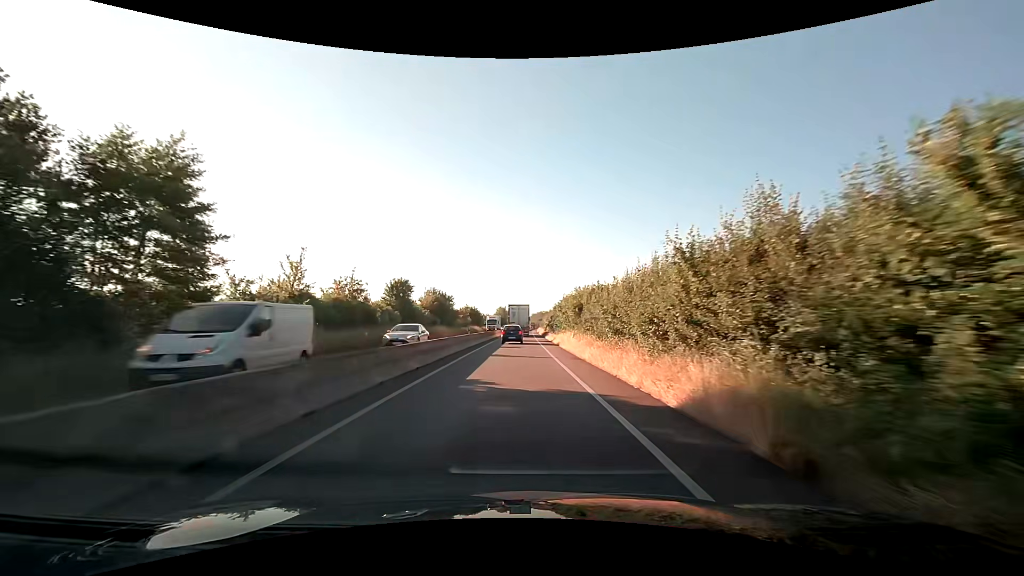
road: trunk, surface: asphalt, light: Day
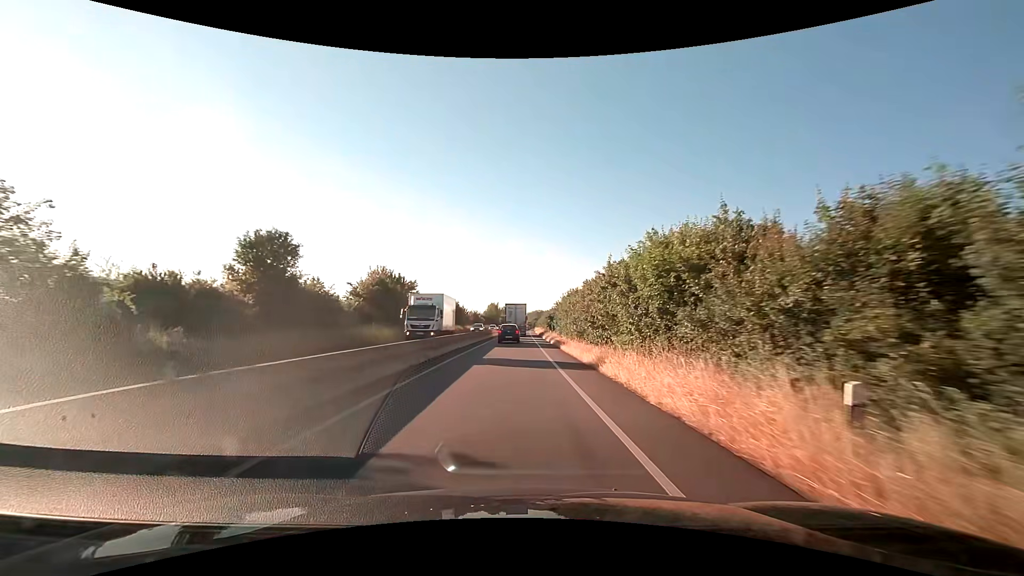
(0.0, +28.1) m; +1°
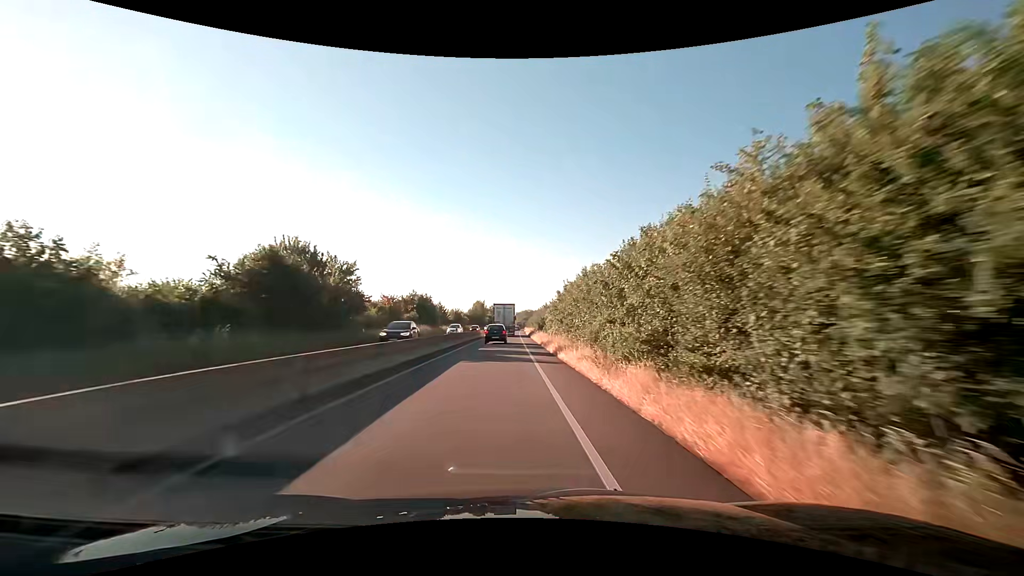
(+0.3, +18.7) m; +1°
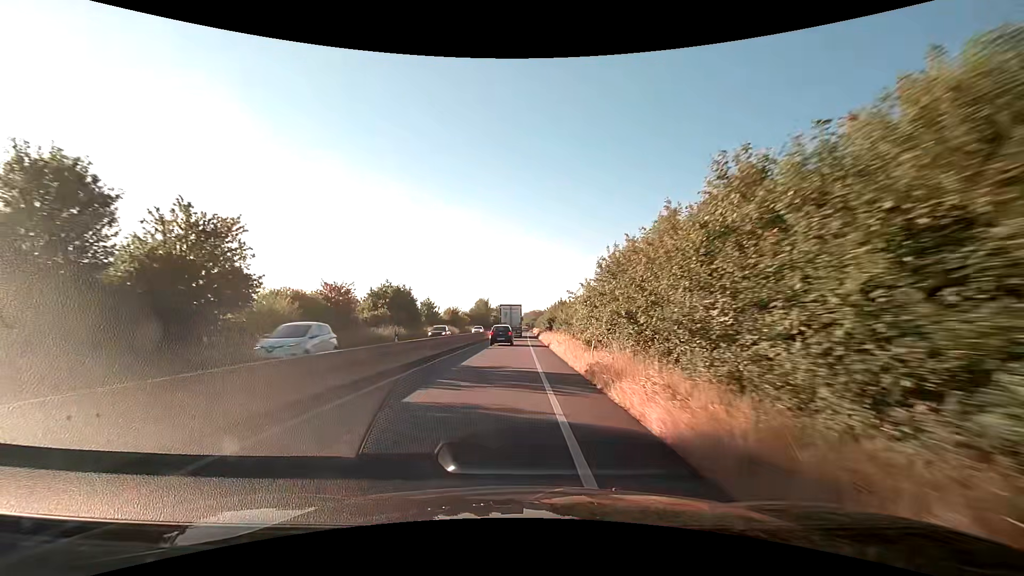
(-0.1, +19.3) m; -1°
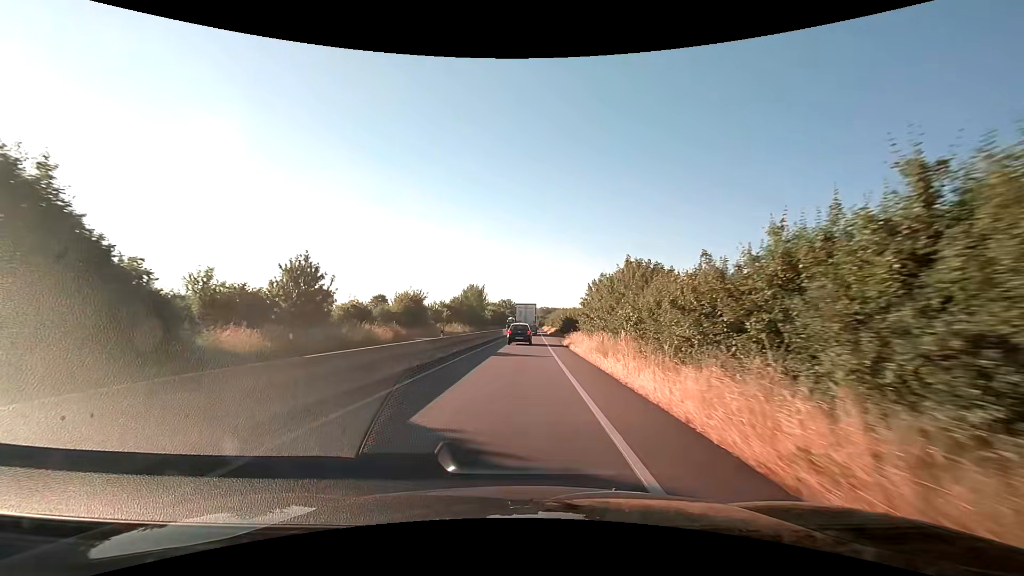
(-0.5, +46.3) m; -1°
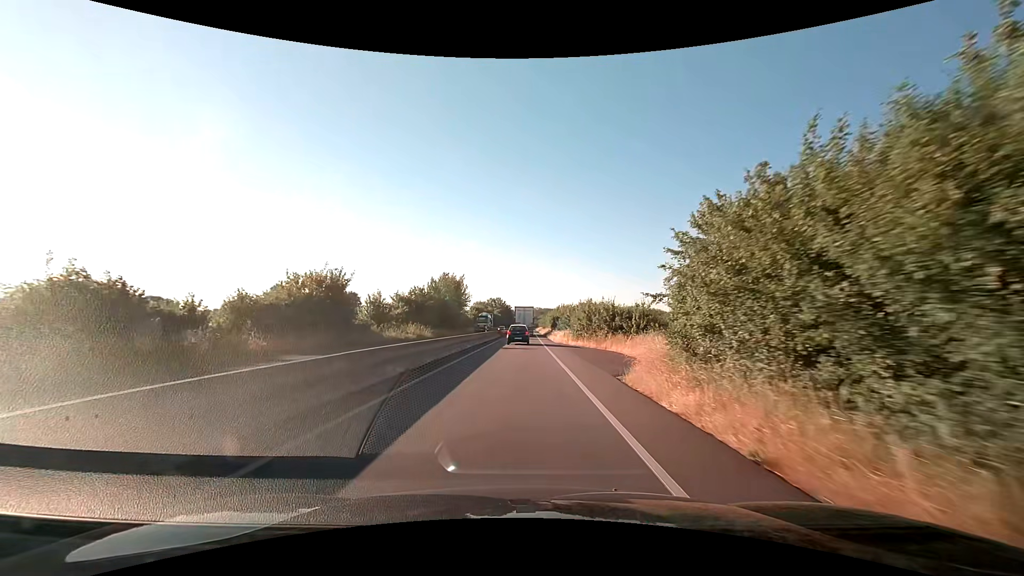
(+0.2, +26.5) m; +1°
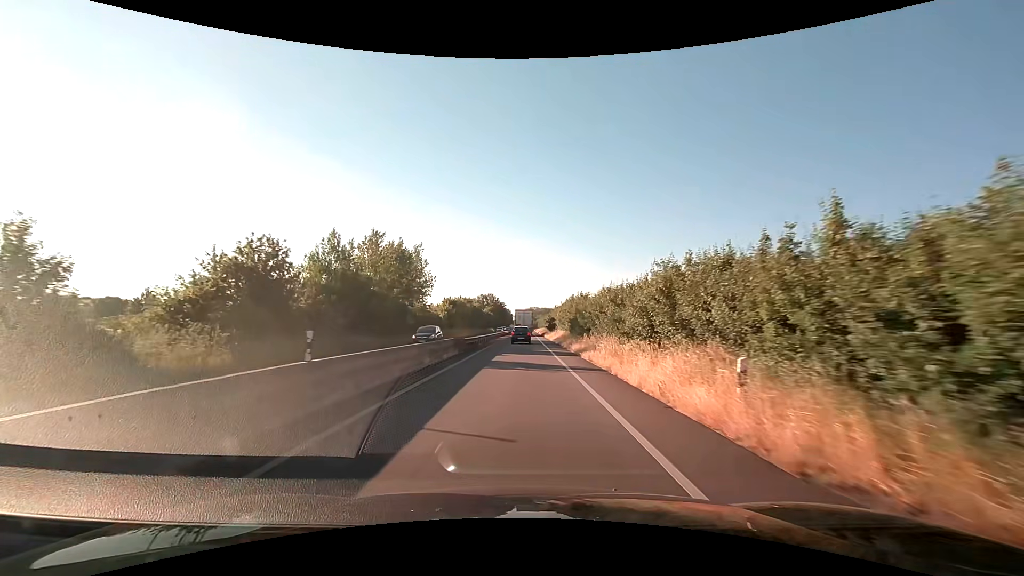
(+0.2, +37.2) m; +1°
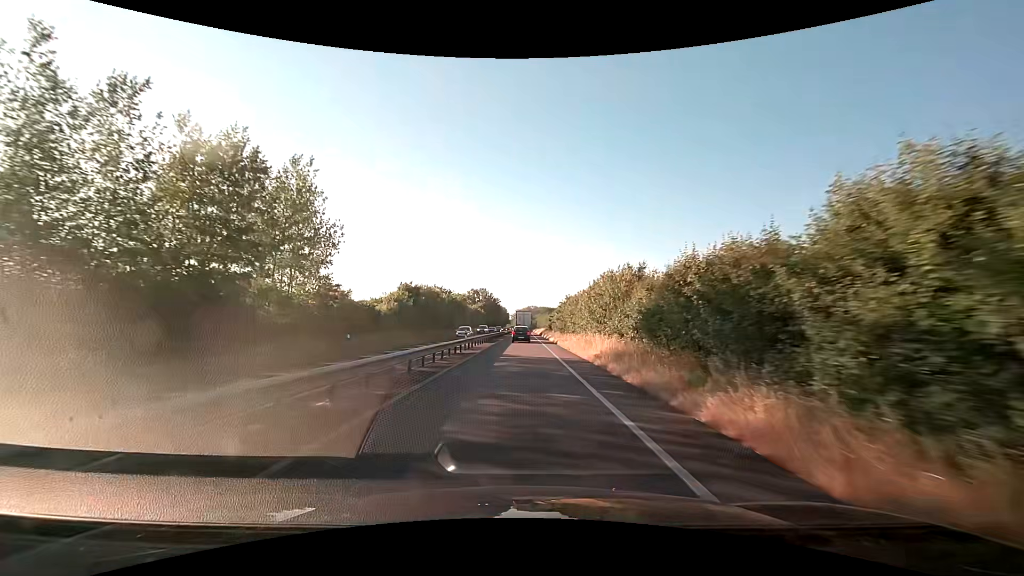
(0.0, +30.1) m; 0°
(0, +10) (0, +20) (0, +30) (0, +40) (0, +50) (0, +60) (0, +70) (0, +80) (0, +90) (0, +100) m
